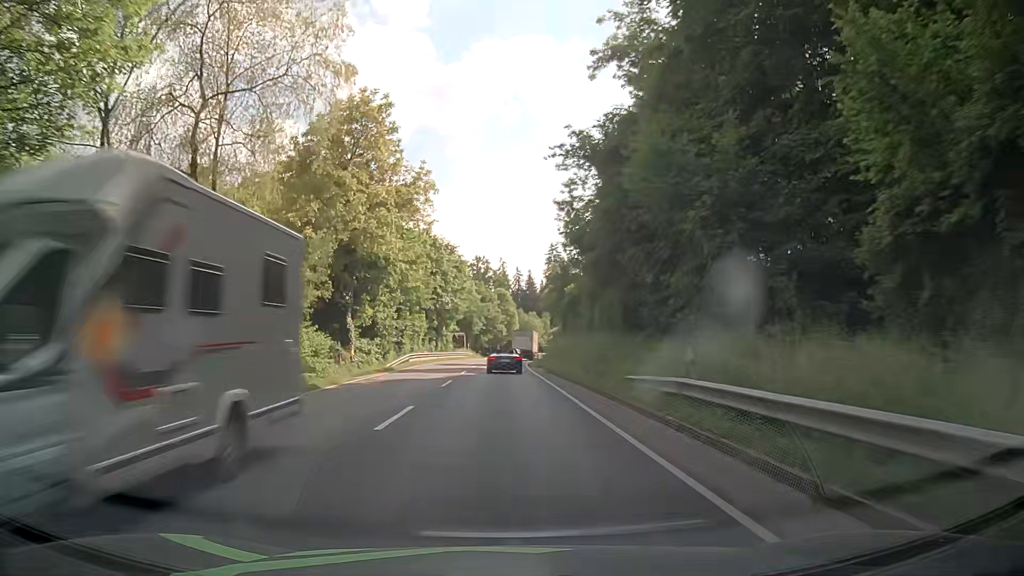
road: primary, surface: asphalt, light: Day
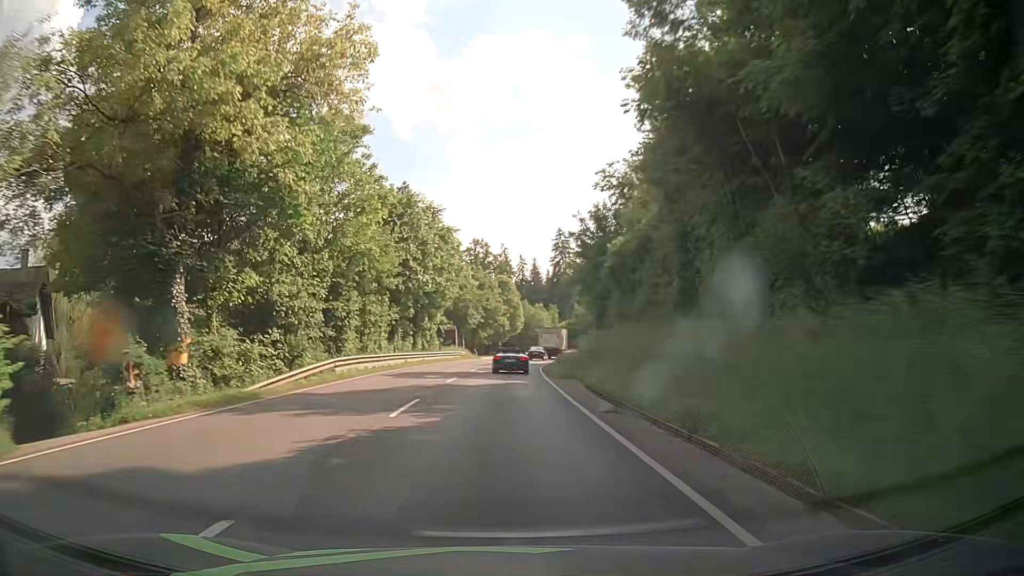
(0.0, +21.7) m; 0°
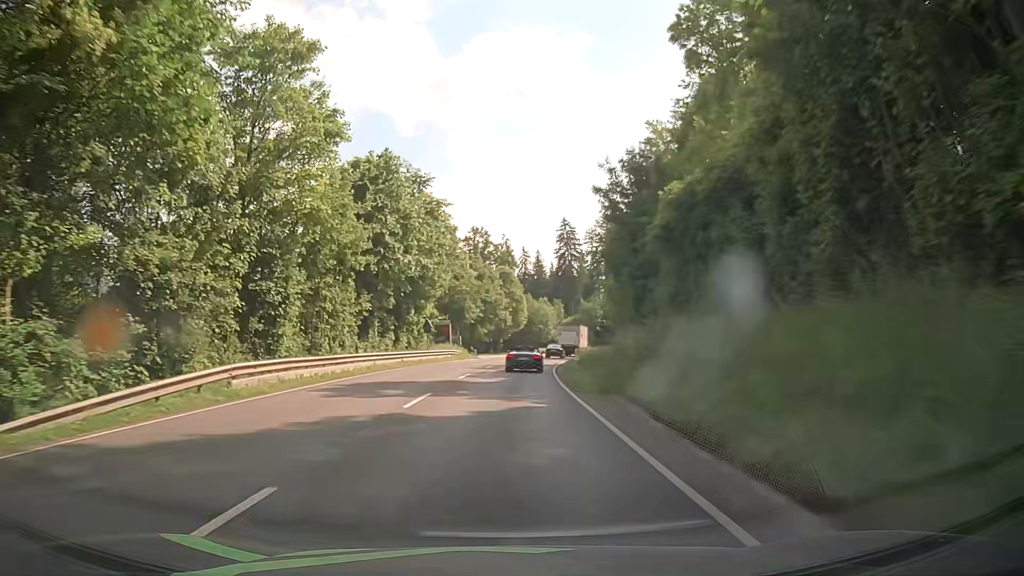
(-0.1, +10.7) m; -1°
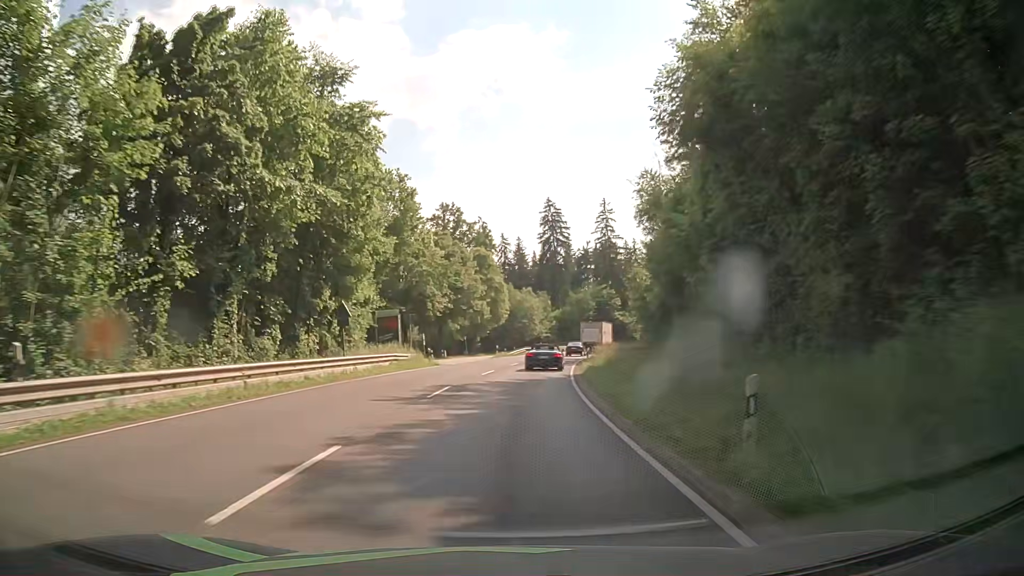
(+0.3, +21.2) m; +2°
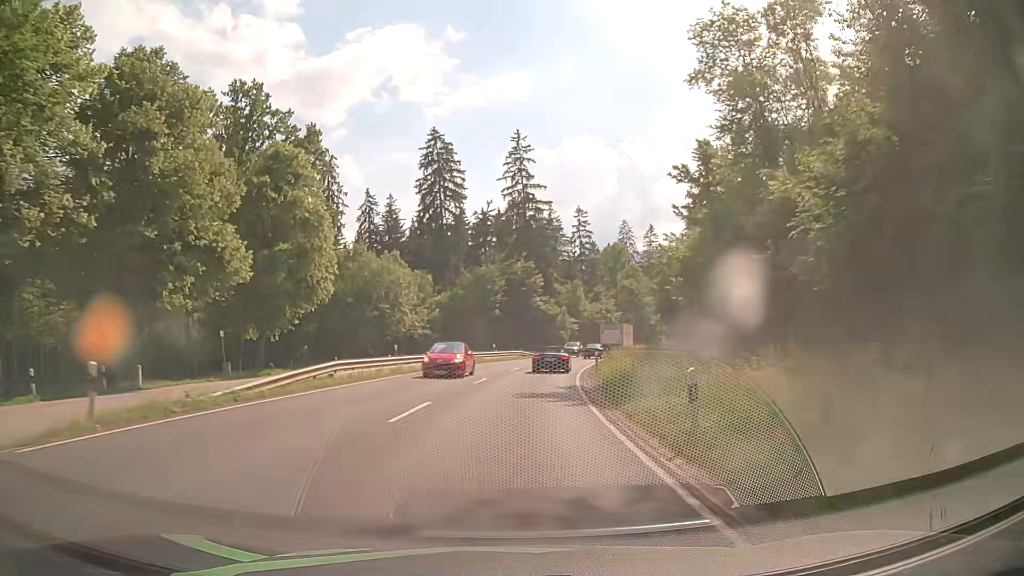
(+4.1, +52.3) m; +10°
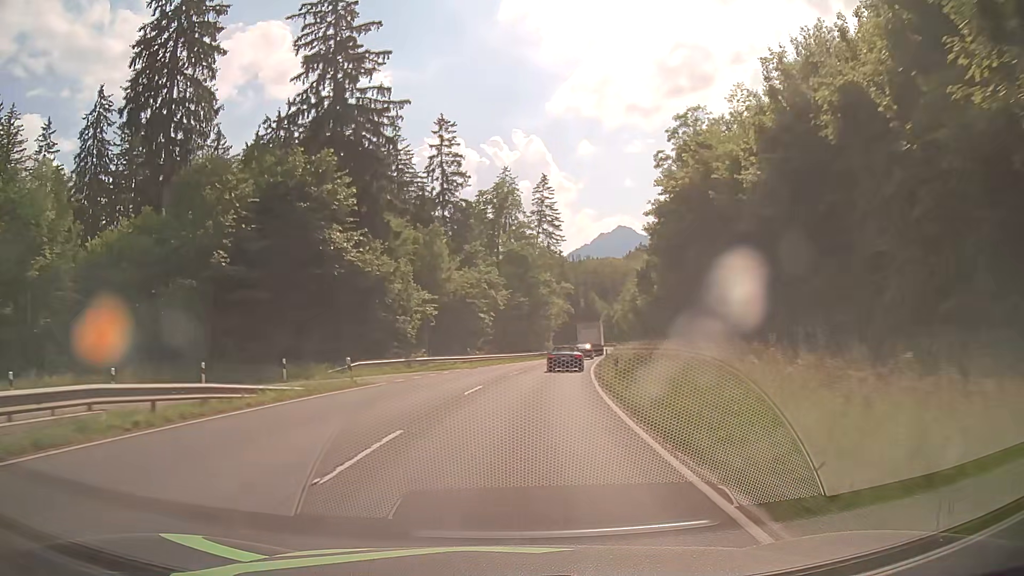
(+5.4, +52.5) m; +12°
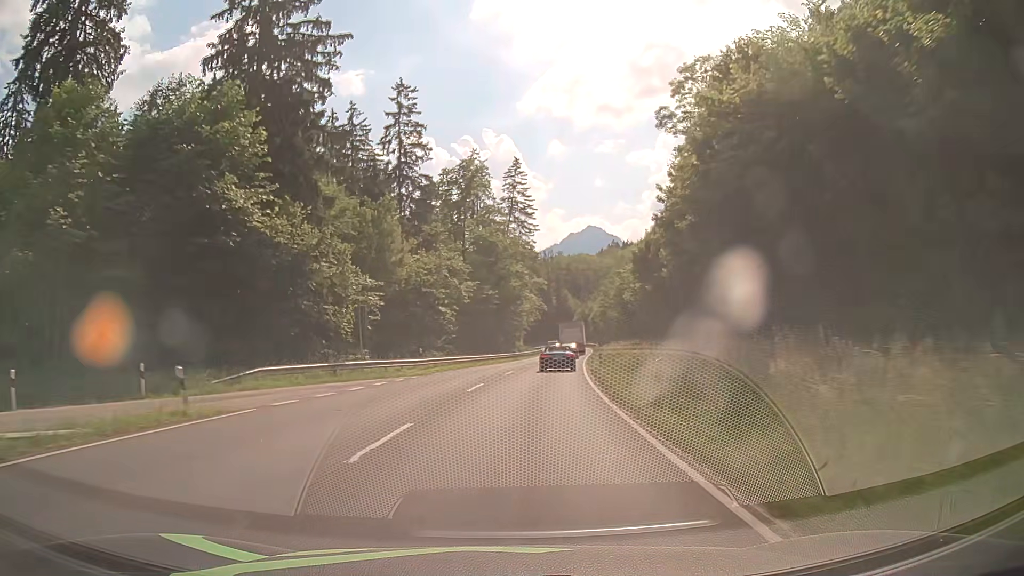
(+0.3, +10.7) m; +3°
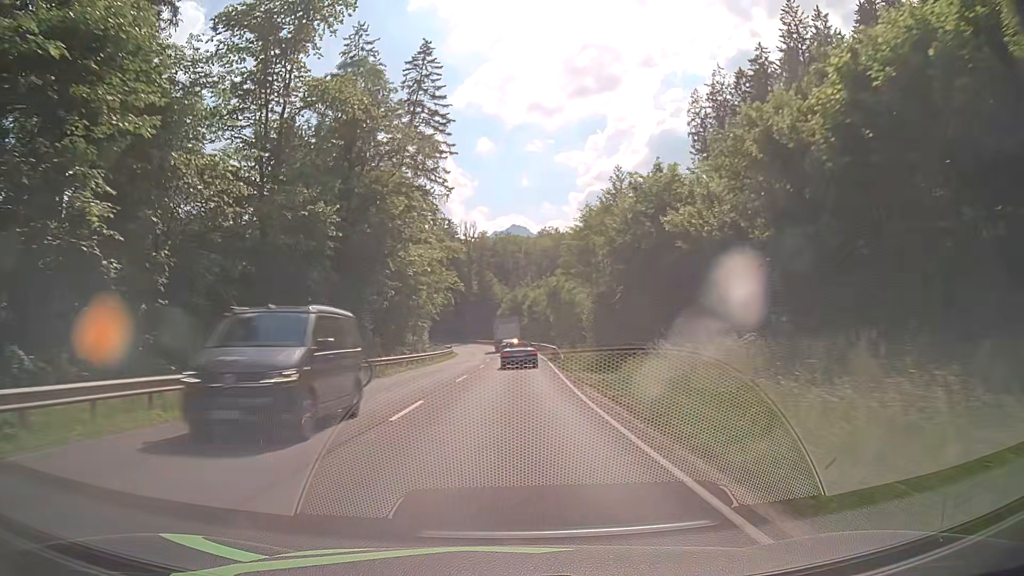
(+2.9, +43.1) m; +7°
(0, +10) (0, +20) (0, +30) (0, +40) (0, +50) (0, +60) (-1, +70) (-1, +80) (-2, +90) (-3, +100) m
